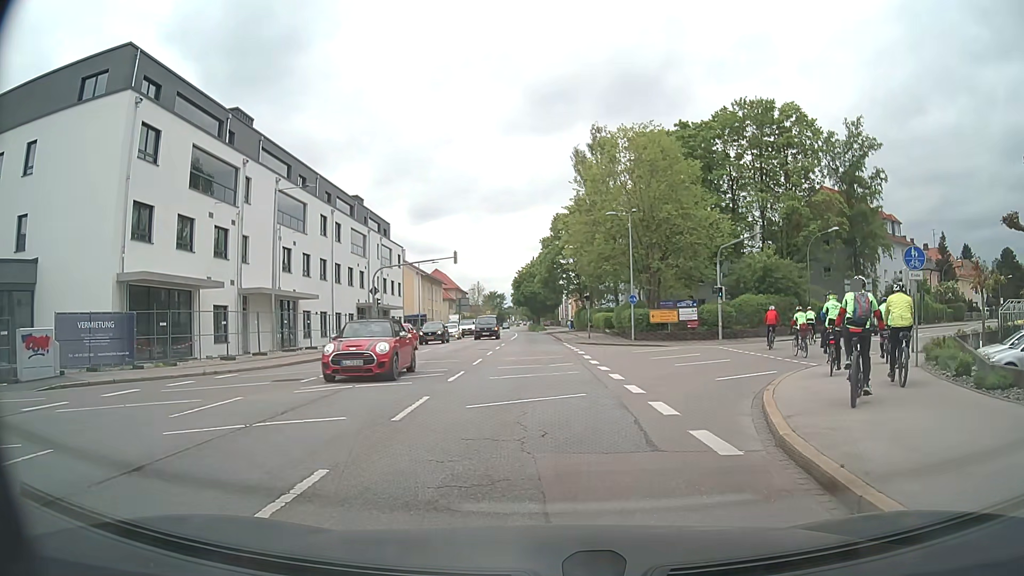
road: secondary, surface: asphalt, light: Day
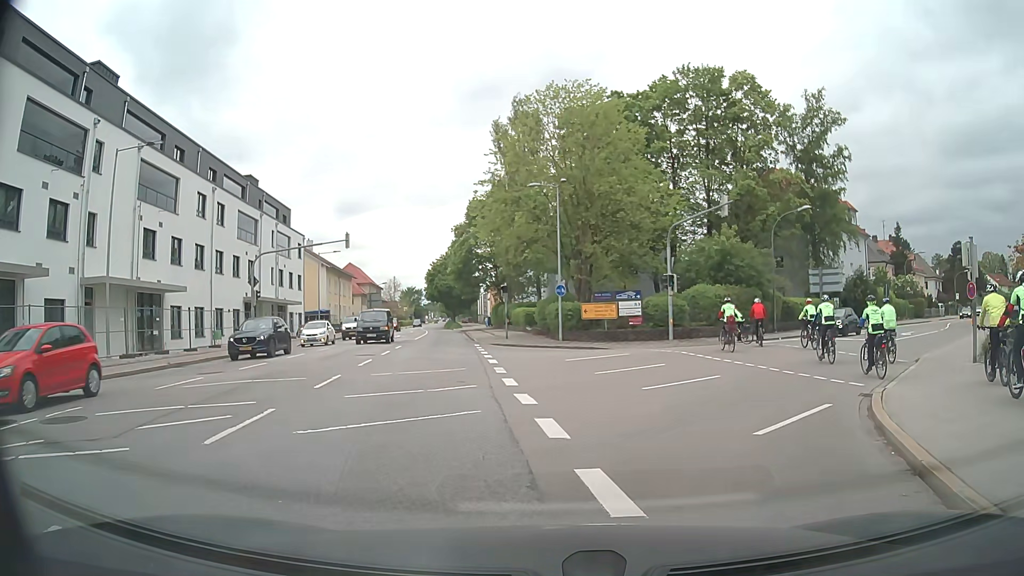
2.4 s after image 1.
(+0.4, +8.3) m; +6°
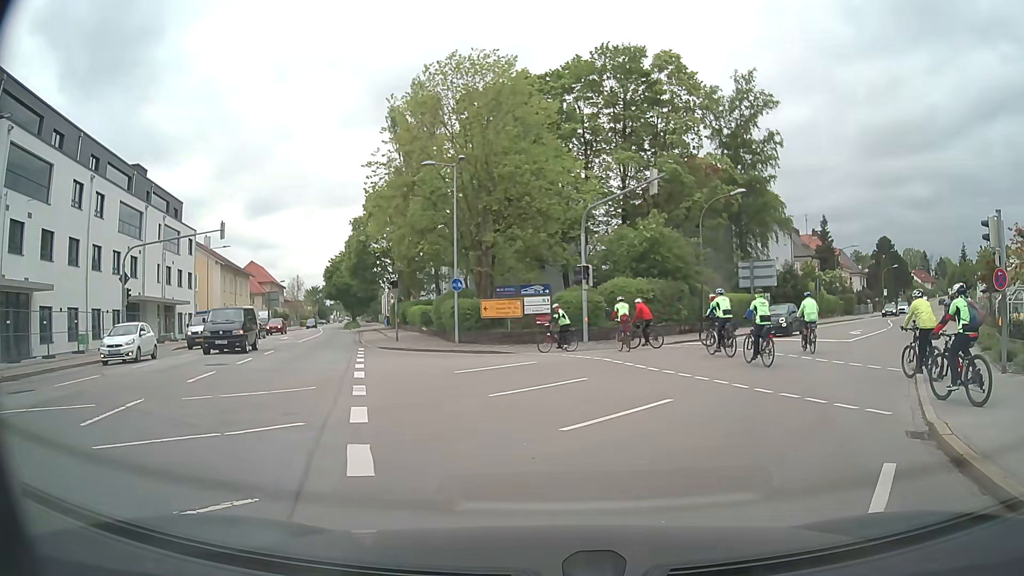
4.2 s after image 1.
(+0.3, +4.8) m; +10°
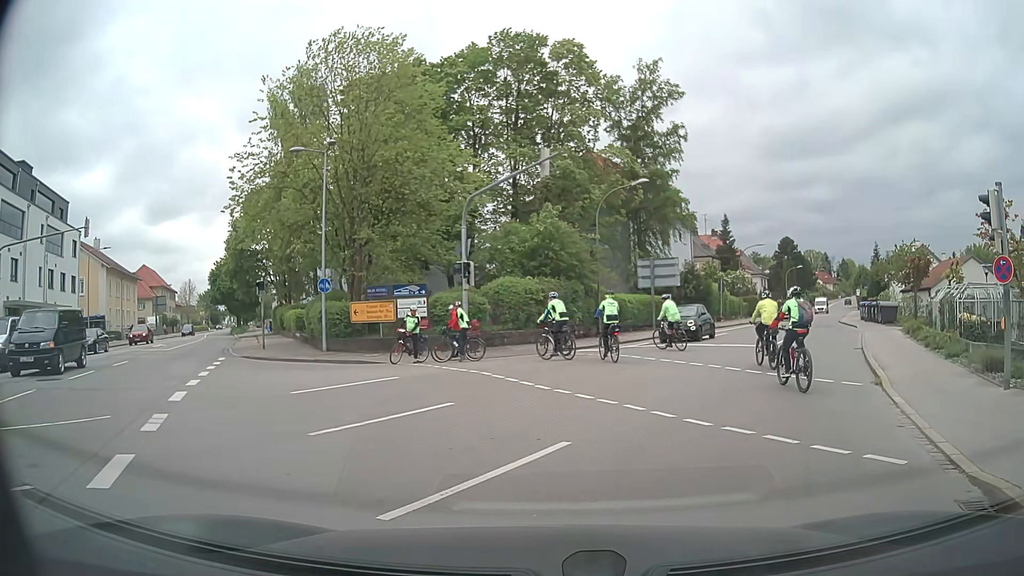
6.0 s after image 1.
(+0.2, +3.4) m; +8°
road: tertiary
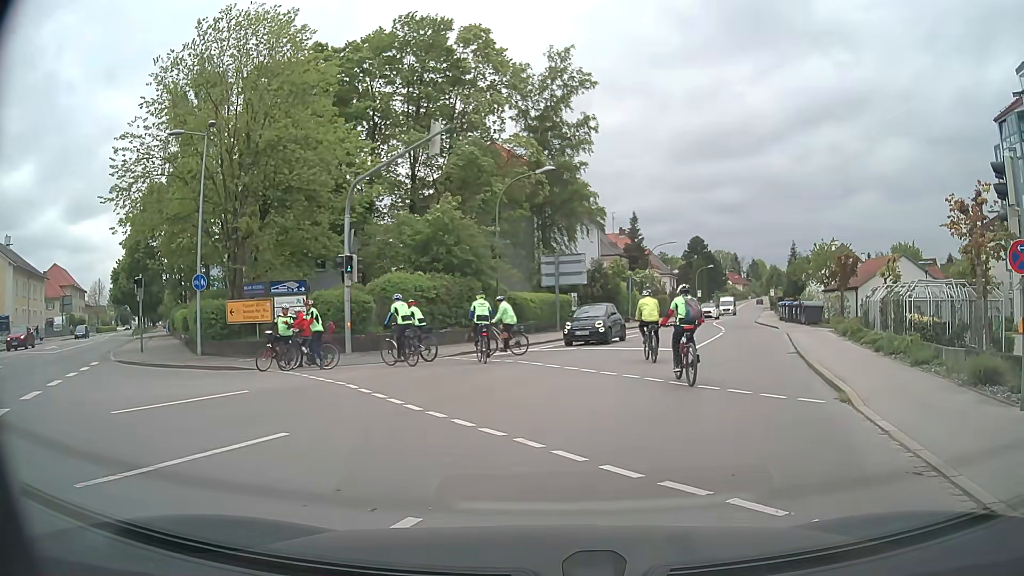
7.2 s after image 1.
(+0.2, +2.8) m; +10°
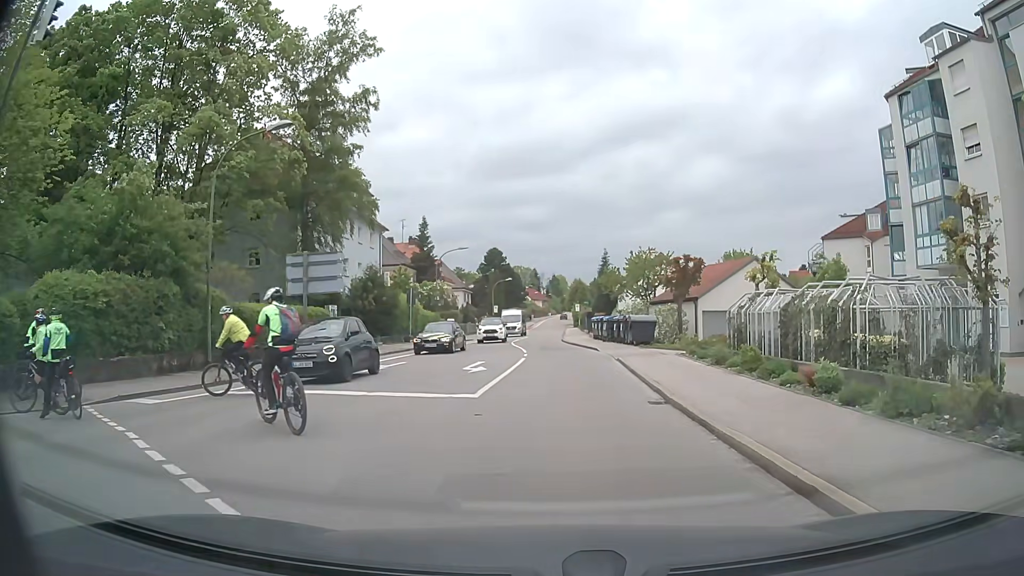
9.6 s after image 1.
(+1.3, +9.4) m; +15°
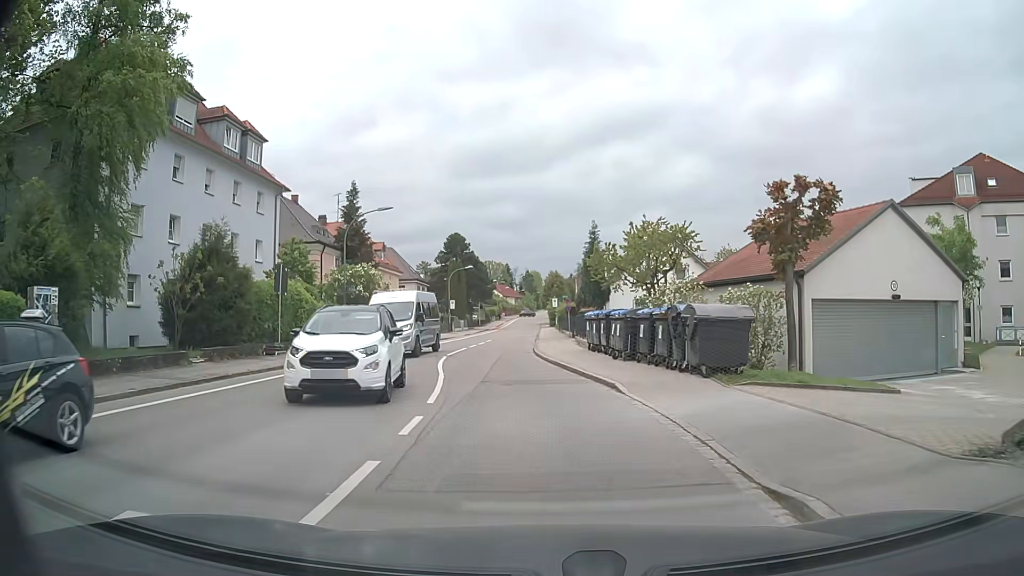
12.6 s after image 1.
(+0.4, +19.1) m; +2°
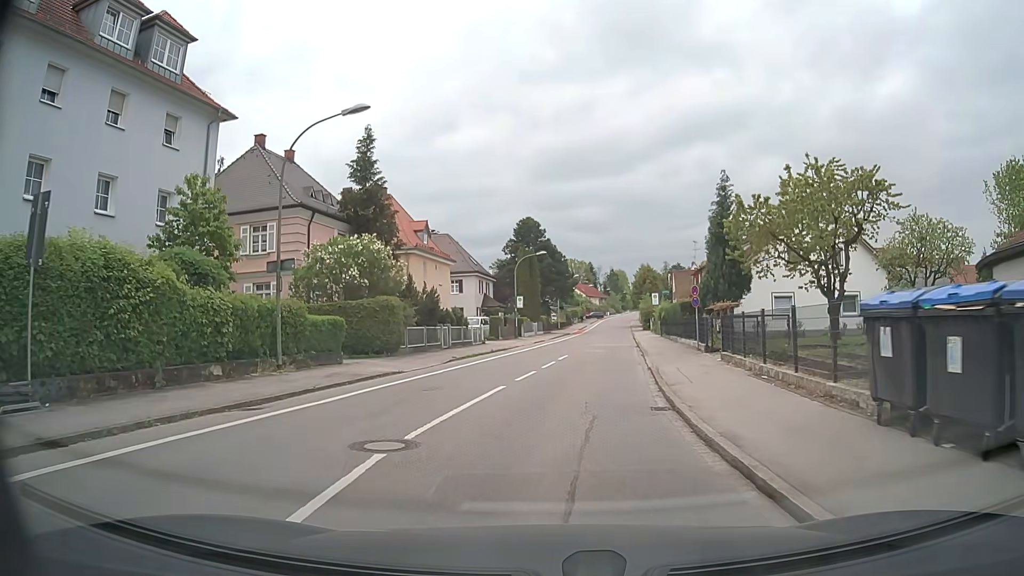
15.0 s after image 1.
(-1.1, +18.1) m; -7°
